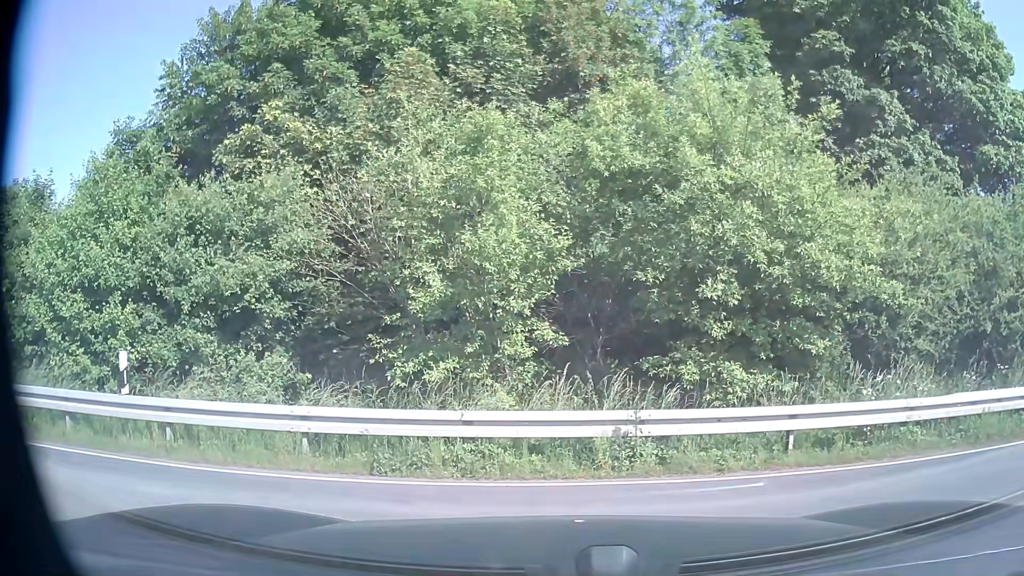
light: Day
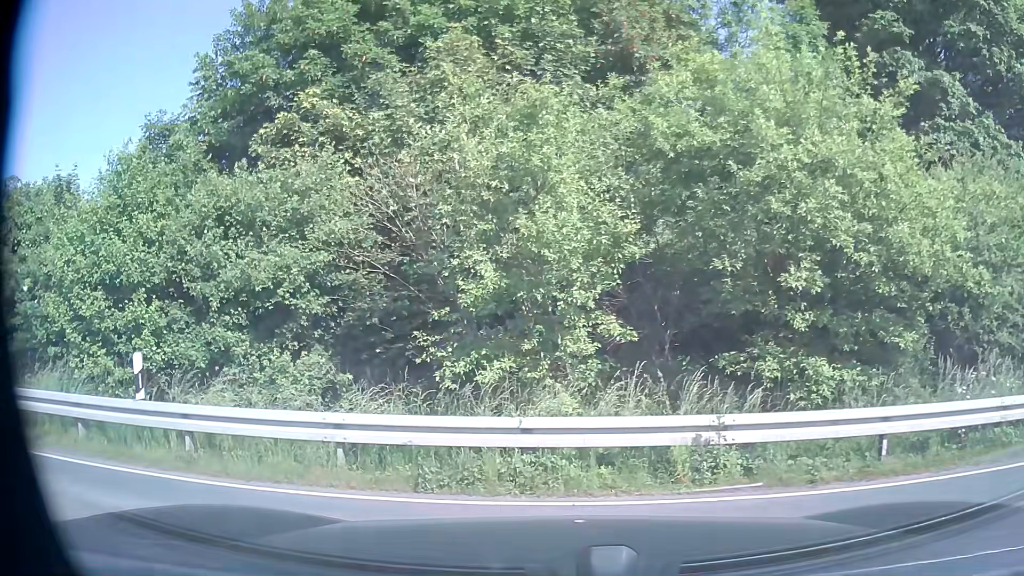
(0.0, +1.1) m; -6°
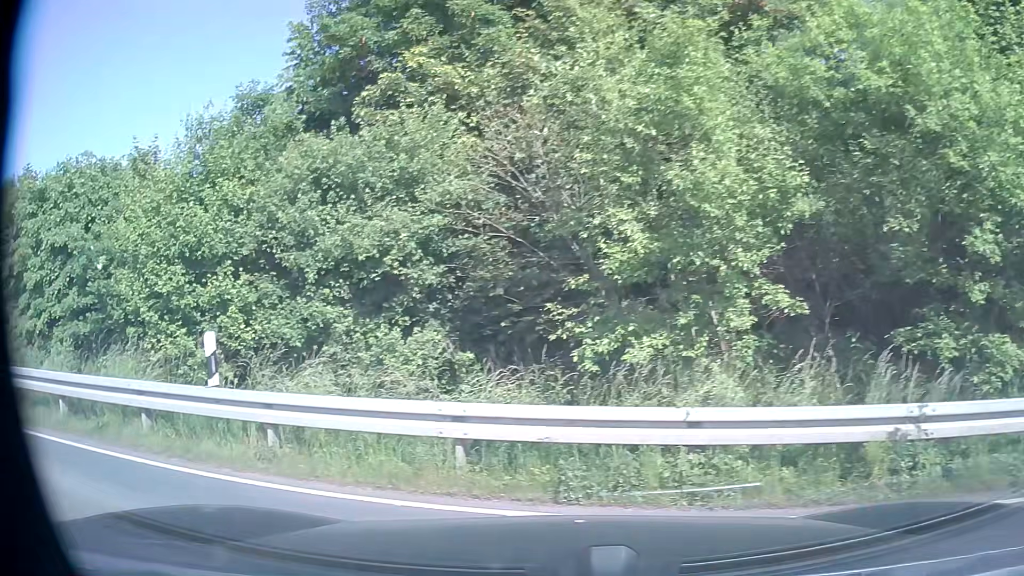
(-0.1, +1.4) m; -12°
